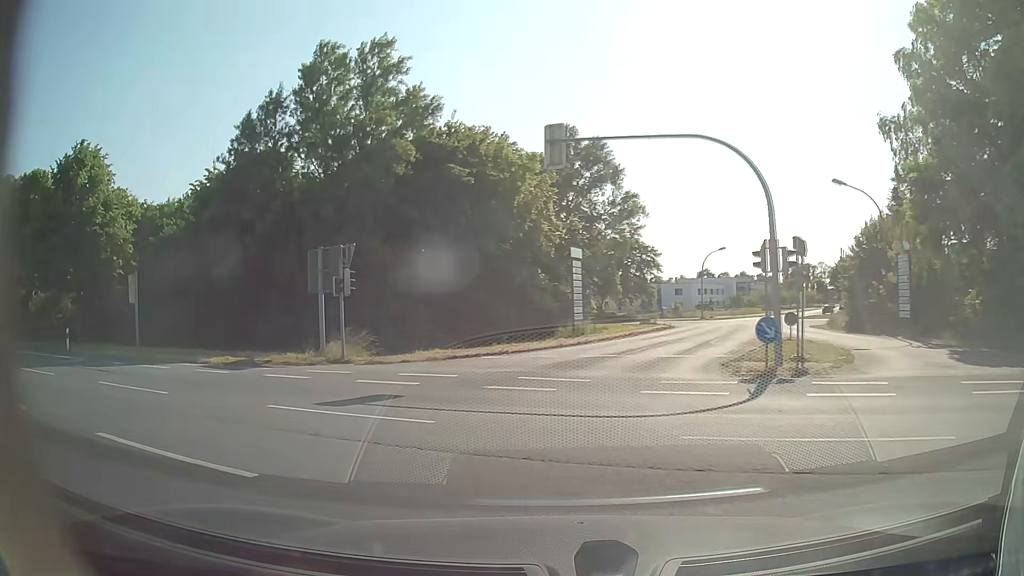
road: tertiary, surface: asphalt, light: Day
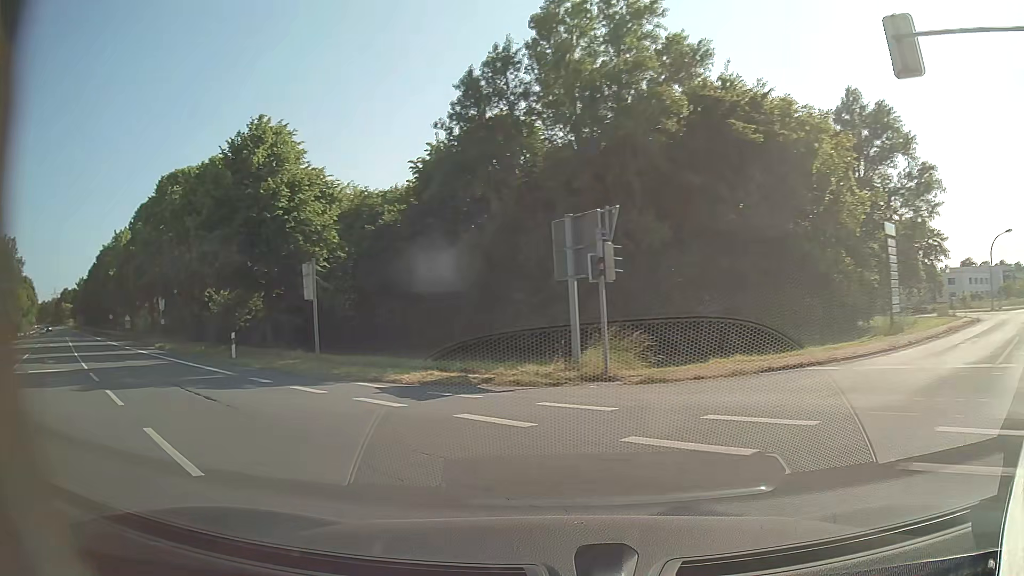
(-1.4, +7.3) m; -23°
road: primary
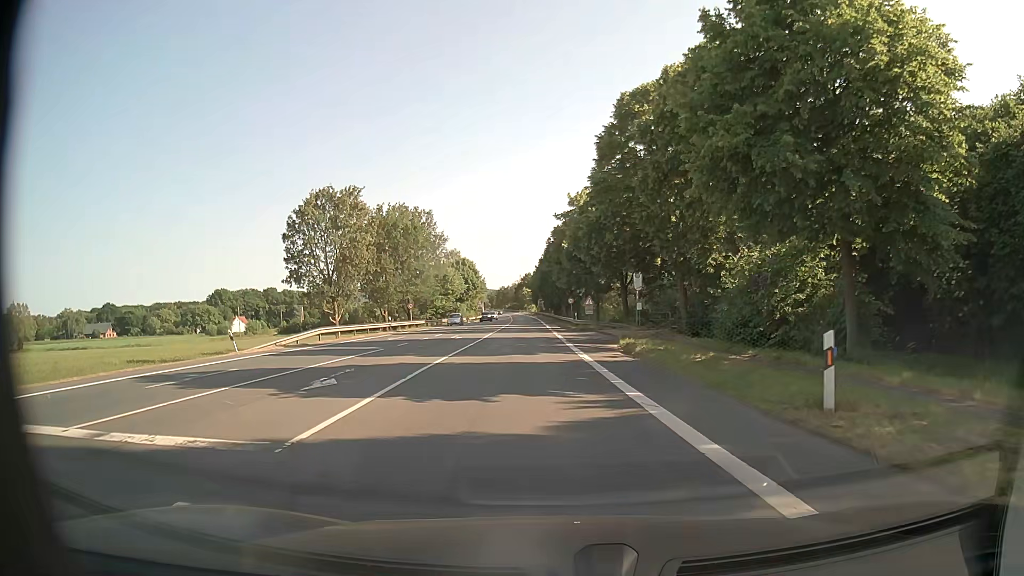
(-8.2, +15.2) m; -43°
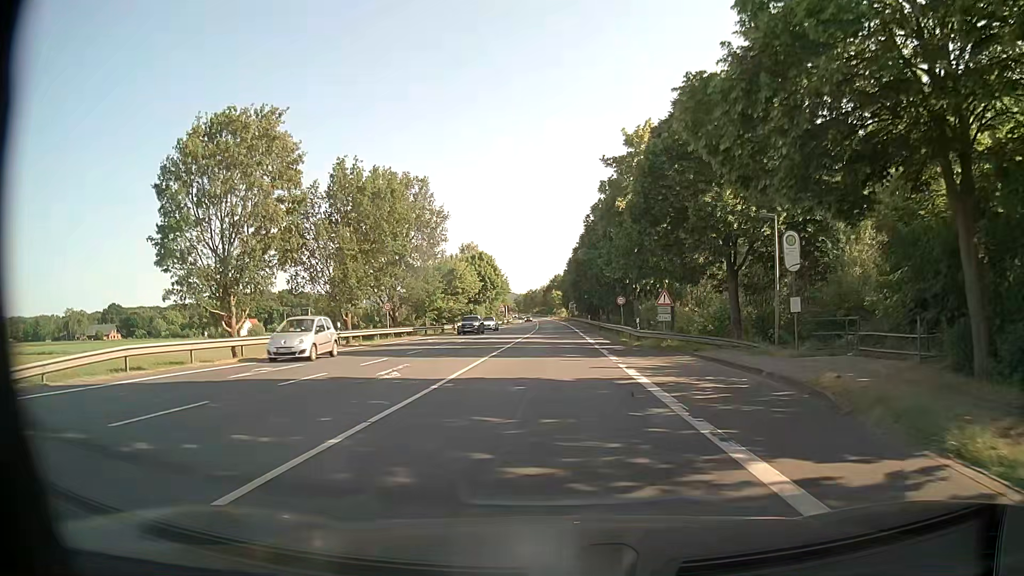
(-1.1, +23.0) m; -3°
(0, +10) (0, +20) (0, +30) (0, +40) (0, +50) (0, +60) (0, +70) (0, +80) (0, +90) (0, +100) m
